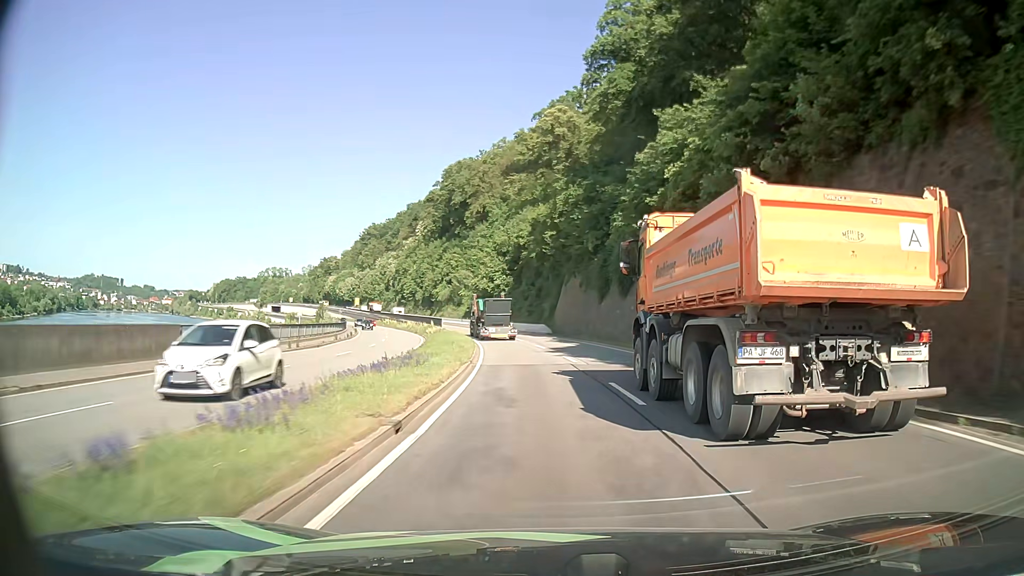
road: primary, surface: asphalt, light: Day
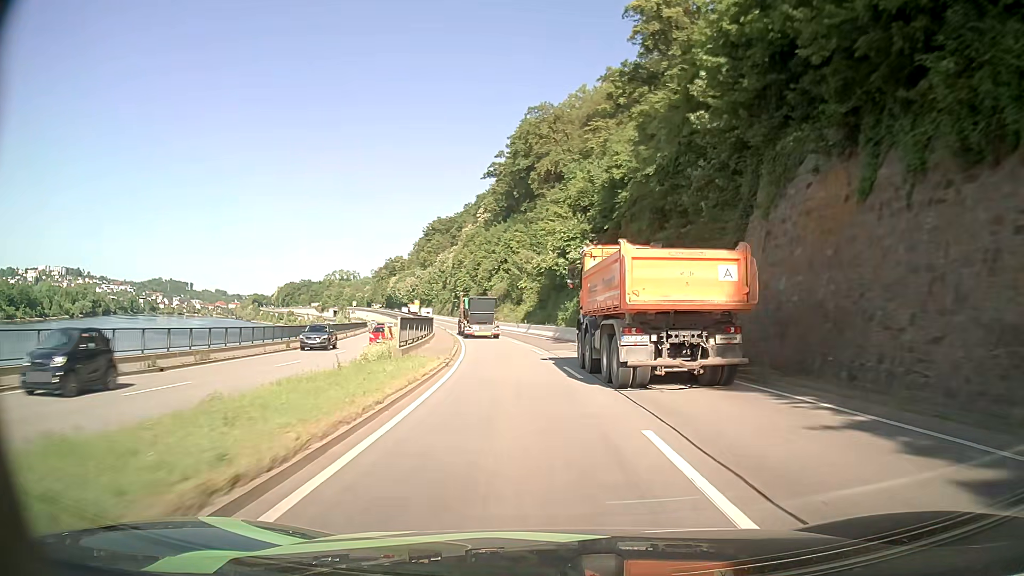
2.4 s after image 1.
(-2.5, +42.9) m; -7°
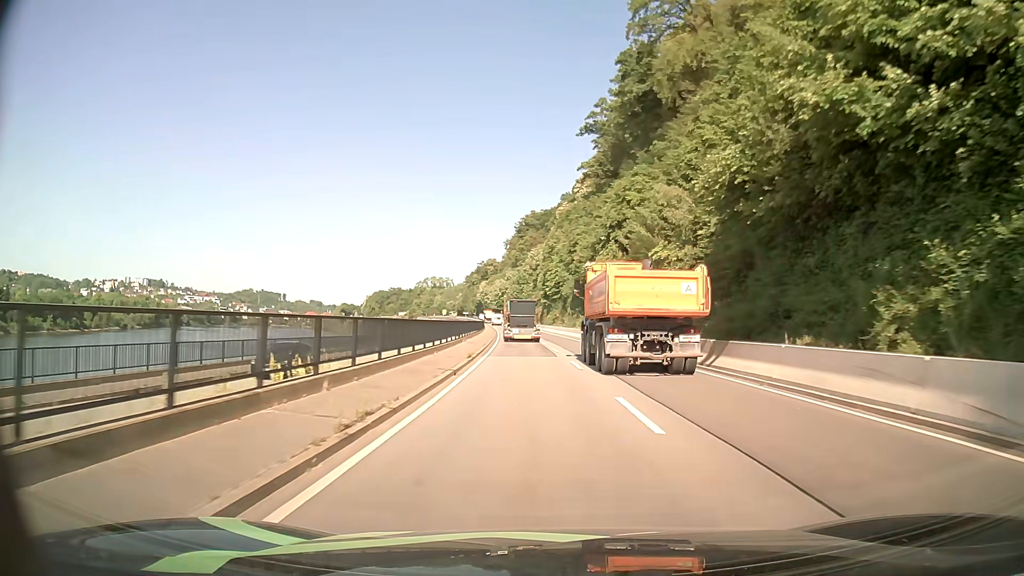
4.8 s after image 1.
(-3.6, +43.7) m; -9°
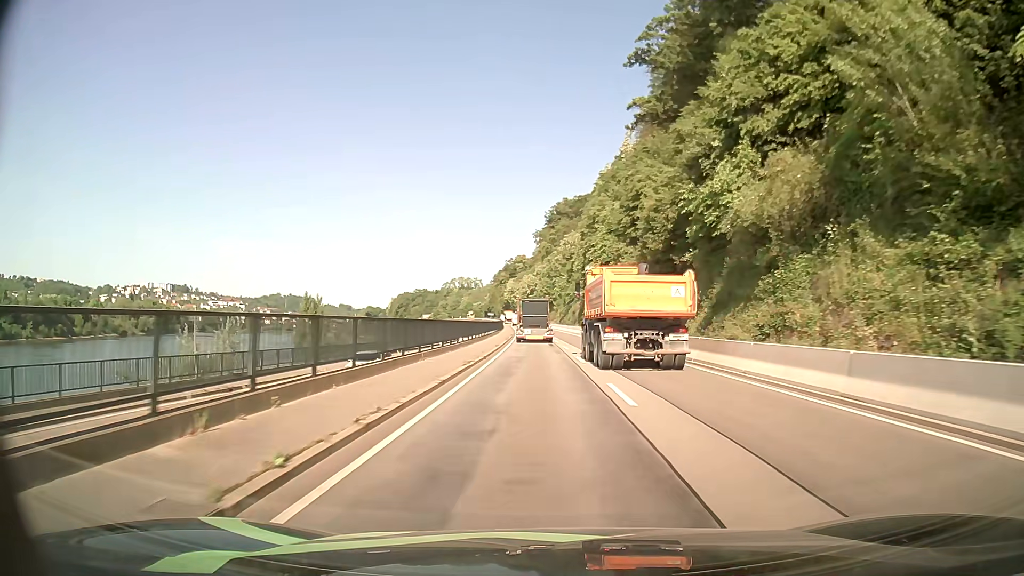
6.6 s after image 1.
(-1.1, +33.2) m; -3°
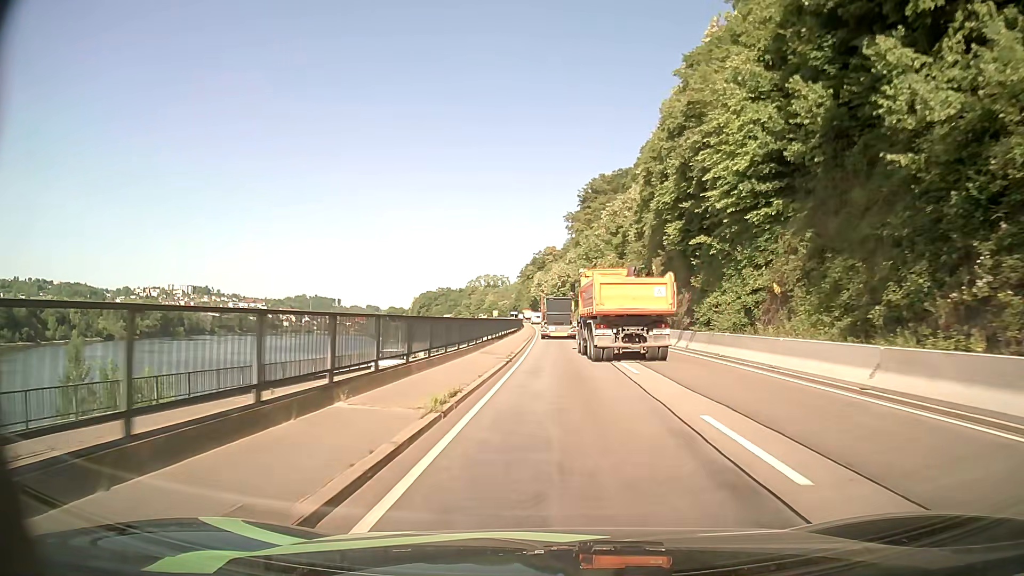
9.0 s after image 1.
(-1.1, +41.6) m; -3°
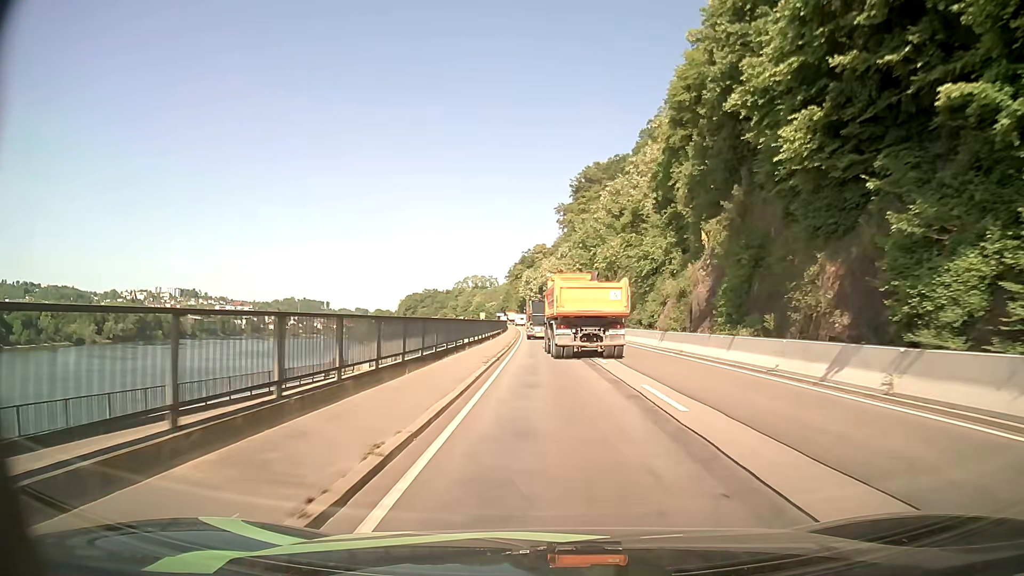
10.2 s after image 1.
(+0.3, +19.3) m; +2°
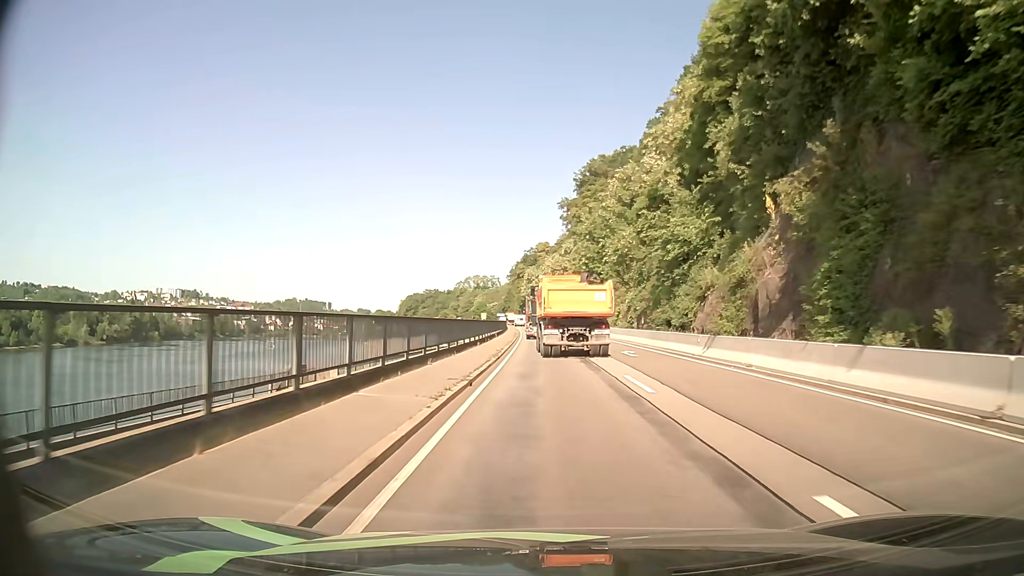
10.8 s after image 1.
(-0.1, +9.2) m; -1°
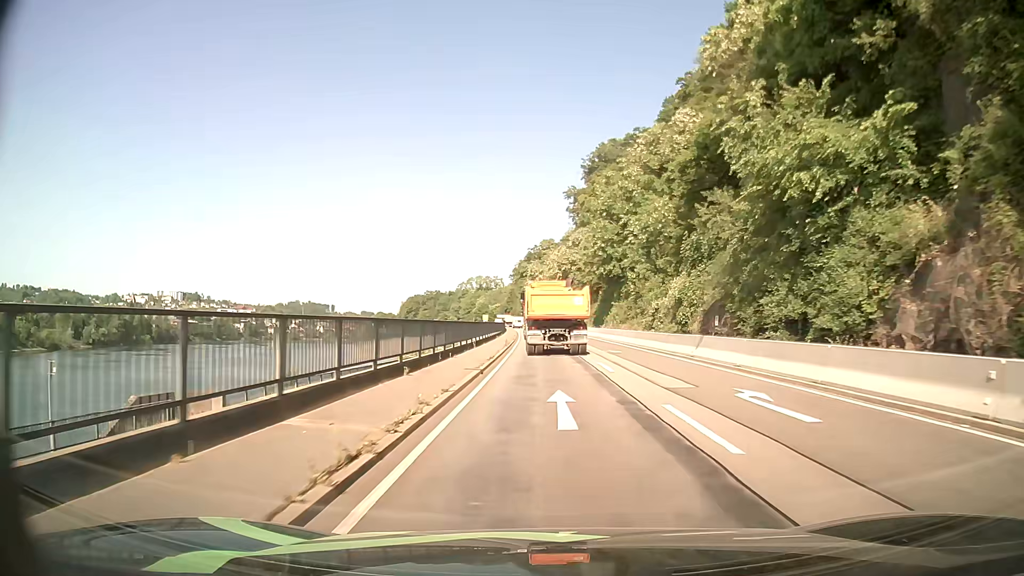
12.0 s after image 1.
(-0.1, +18.0) m; 0°
